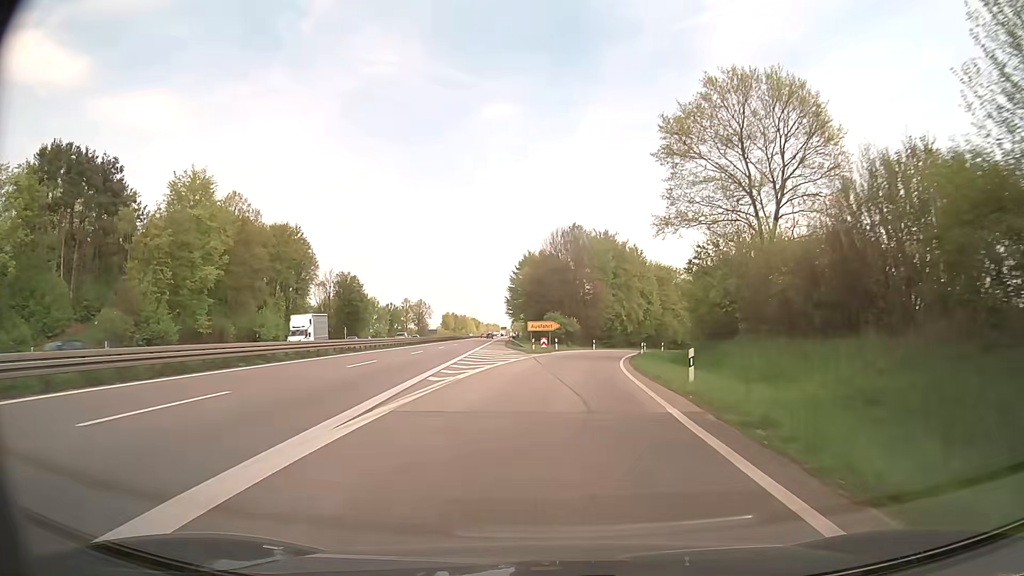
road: trunk_link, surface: asphalt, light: Day
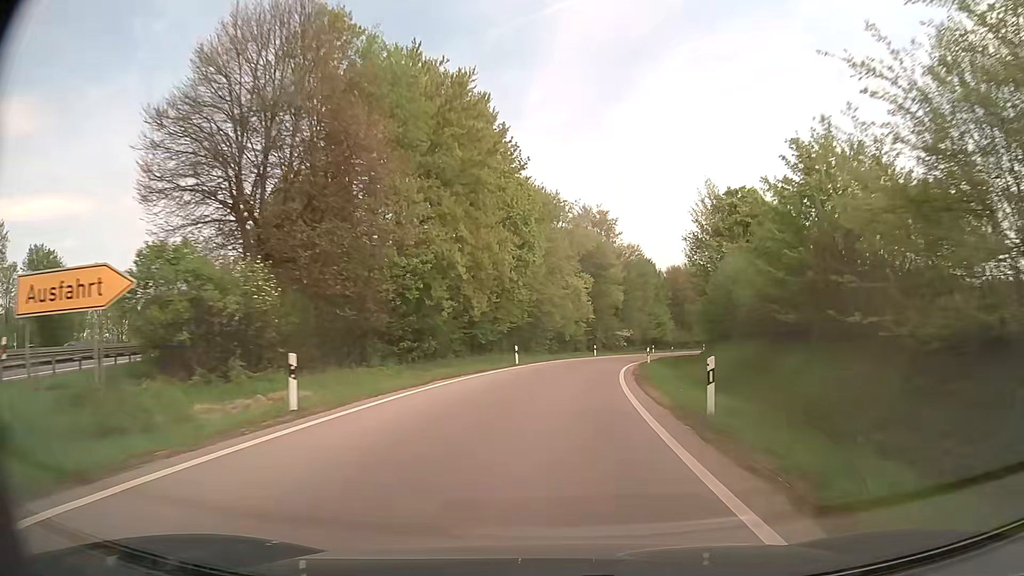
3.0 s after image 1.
(+6.6, +59.9) m; +14°
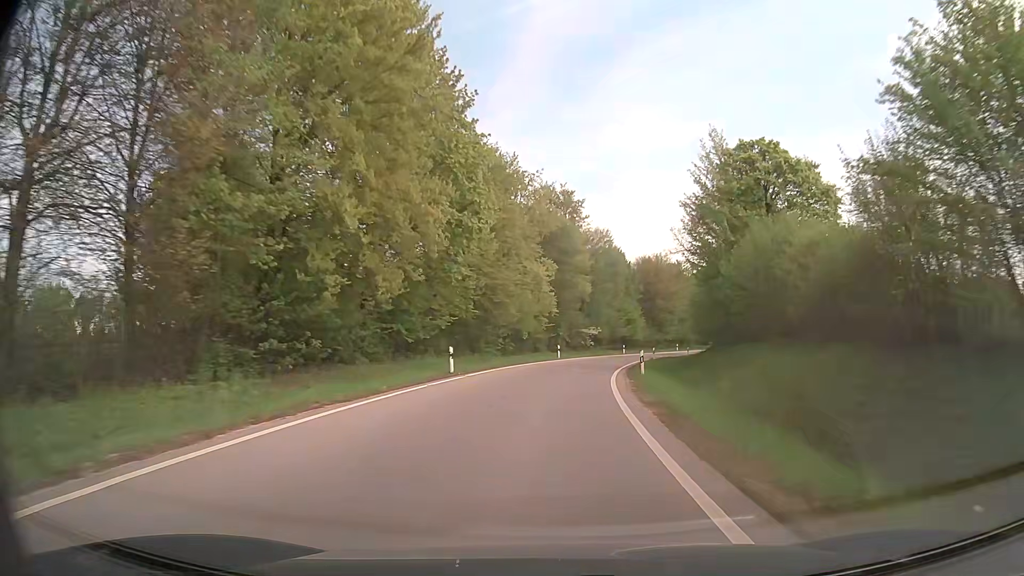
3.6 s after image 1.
(+0.3, +11.7) m; +3°
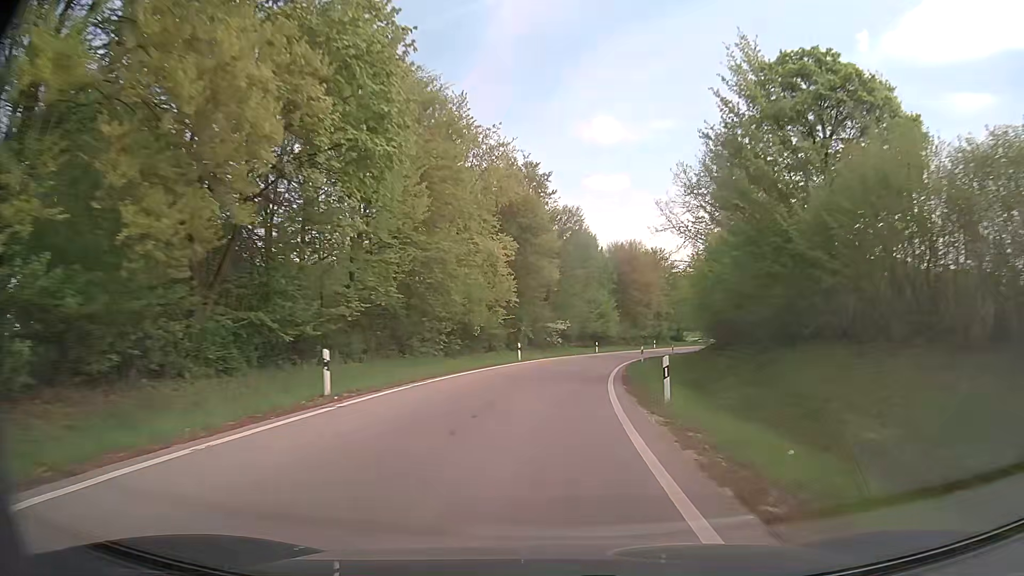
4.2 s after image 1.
(+0.4, +11.7) m; +3°
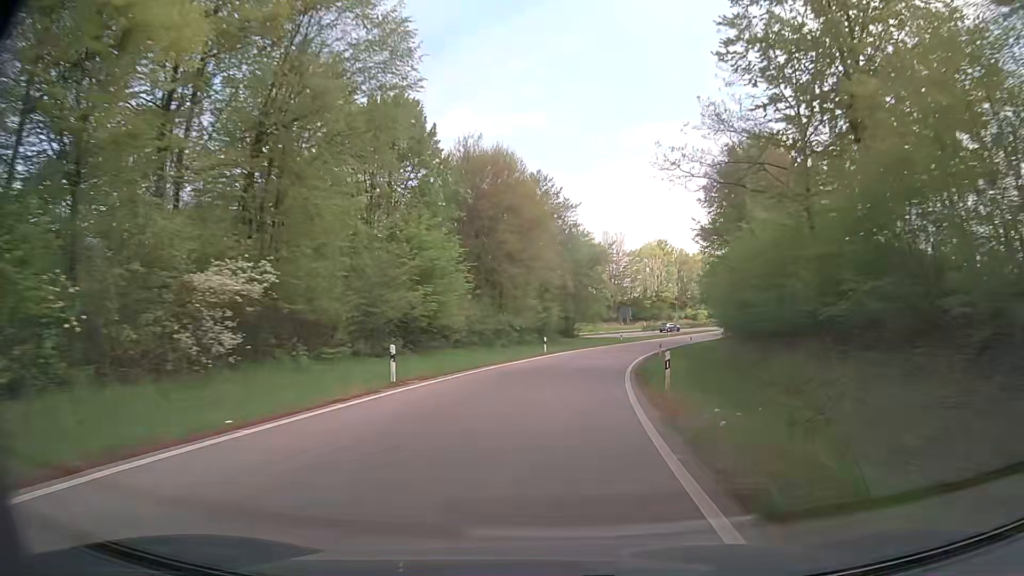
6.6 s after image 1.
(+4.9, +47.3) m; +12°
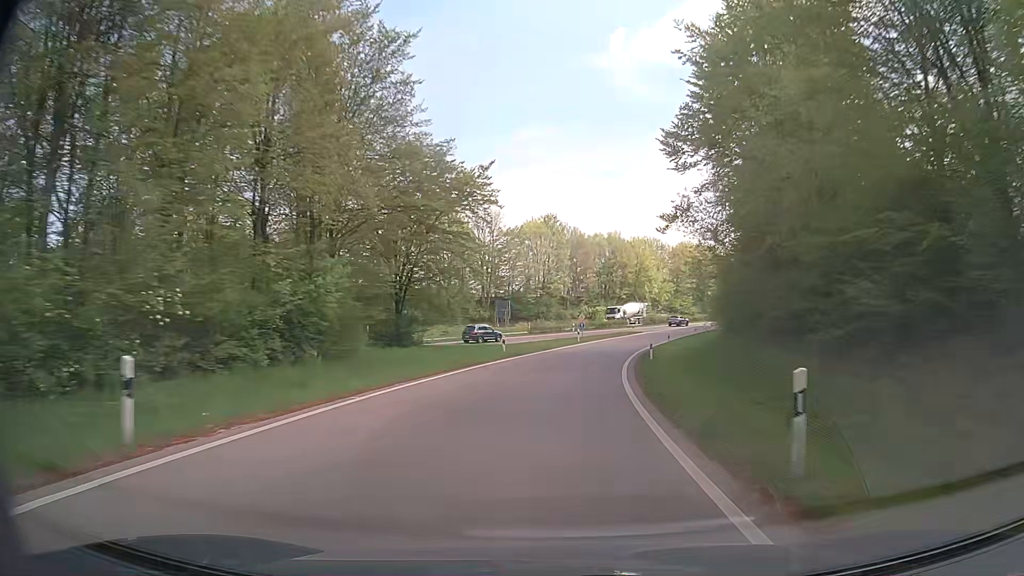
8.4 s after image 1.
(+3.3, +36.4) m; +11°
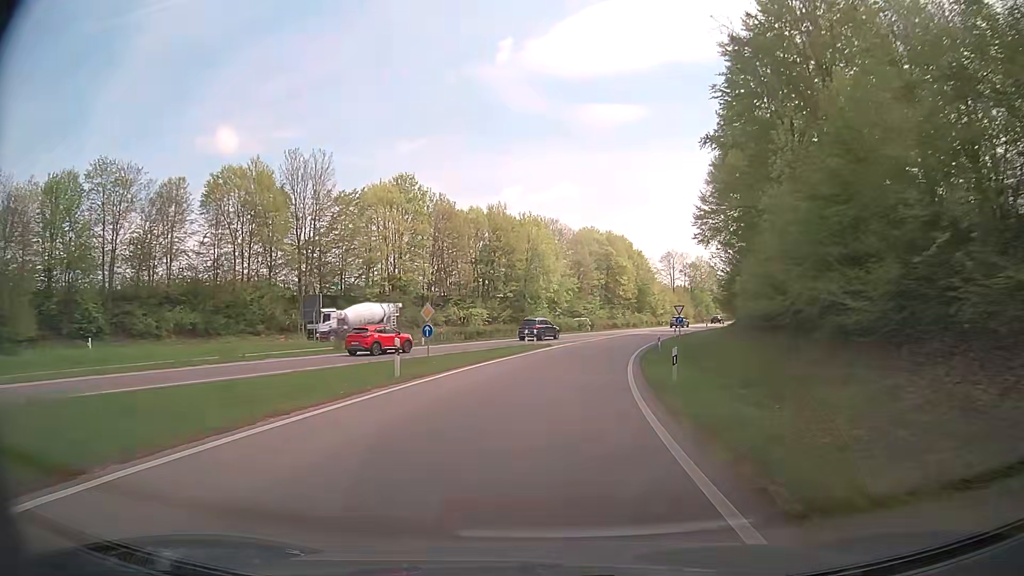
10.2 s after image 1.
(+3.2, +37.1) m; +10°
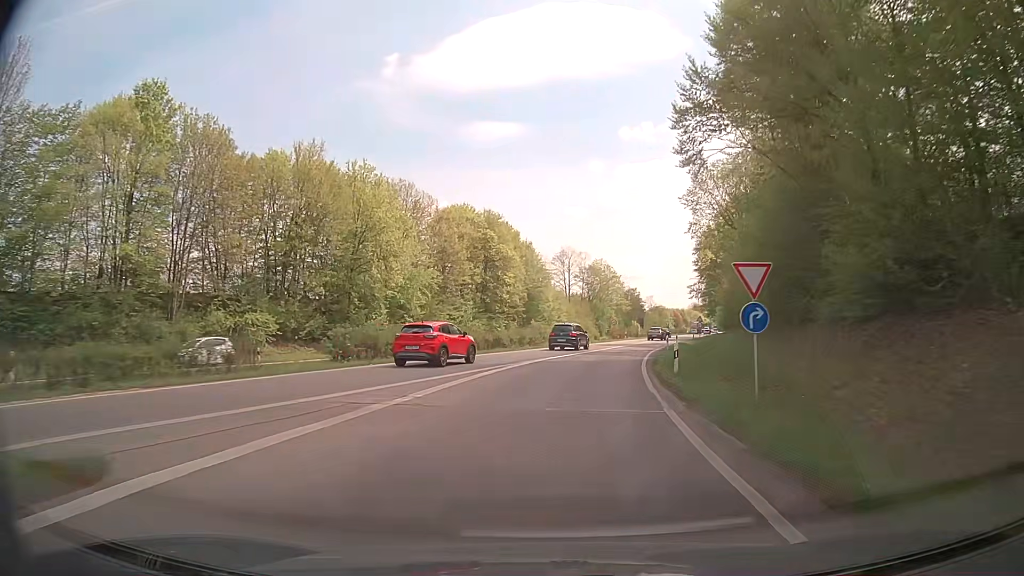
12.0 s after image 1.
(+3.2, +36.6) m; +10°
(0, +10) (+1, +20) (+2, +30) (+4, +40) (+7, +49) (+9, +59) (+12, +69) (+14, +78) (+17, +88) (+20, +98) m
